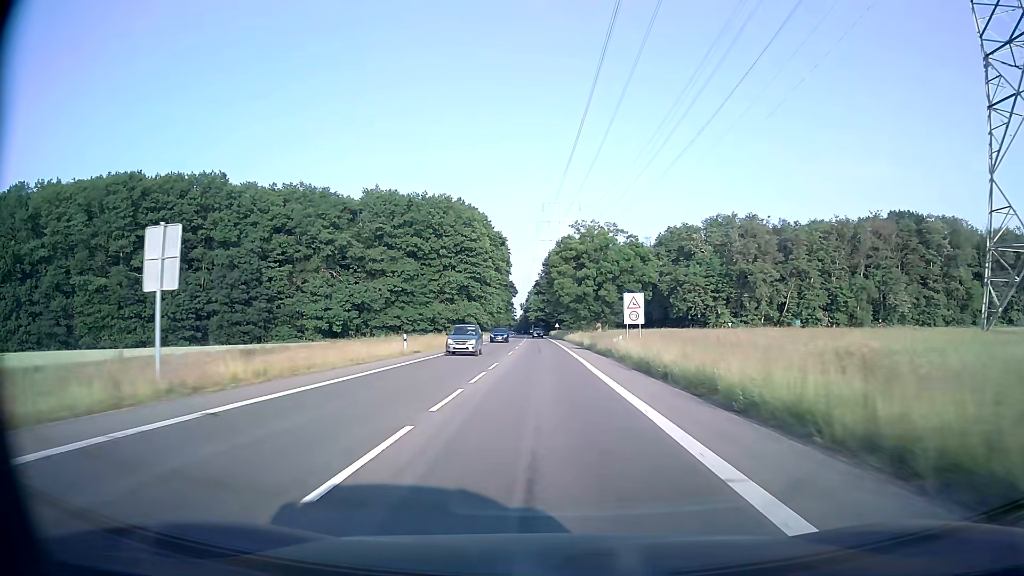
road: secondary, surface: asphalt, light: Day
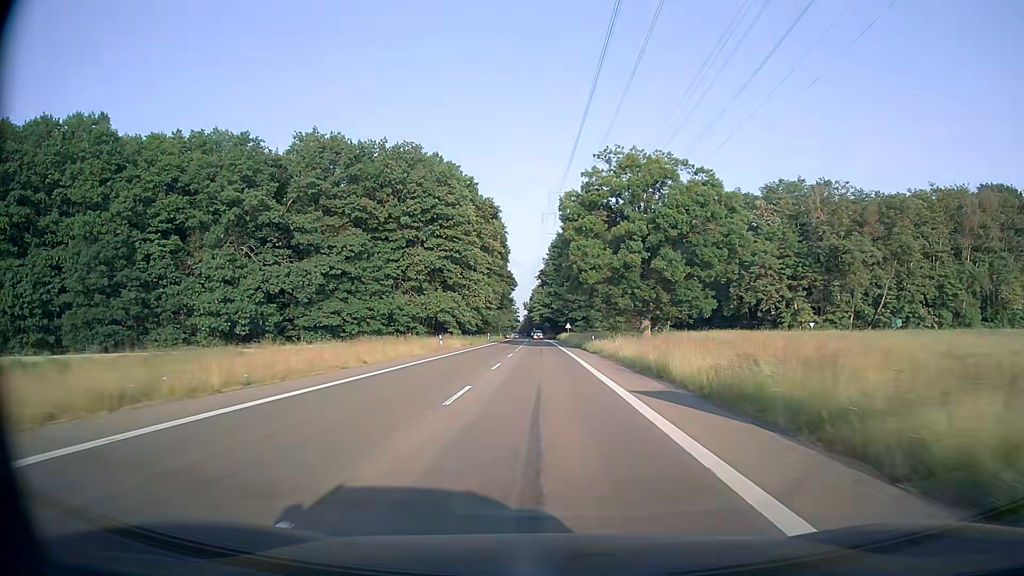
(-0.2, +36.0) m; -1°
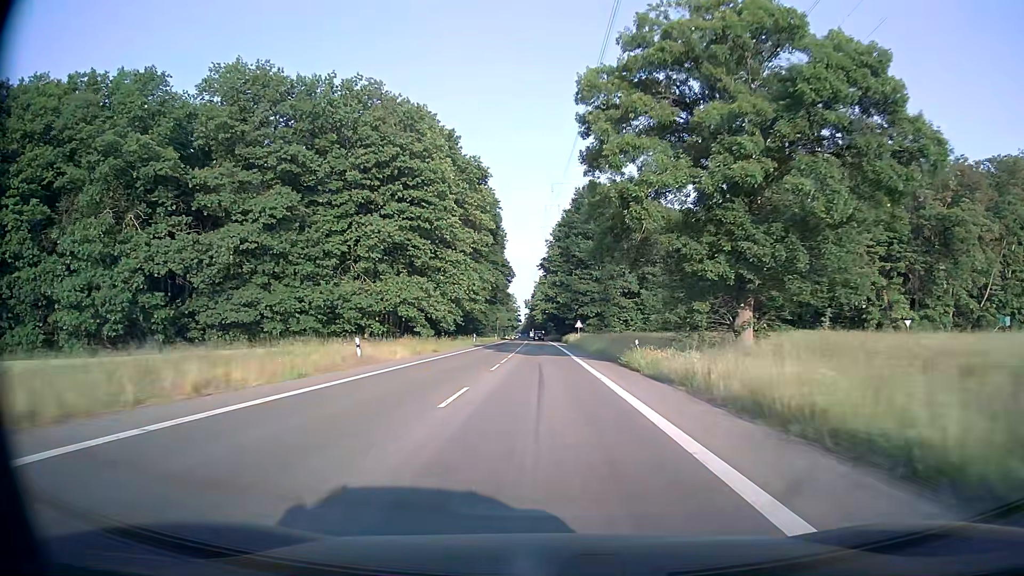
(-0.1, +24.0) m; 0°
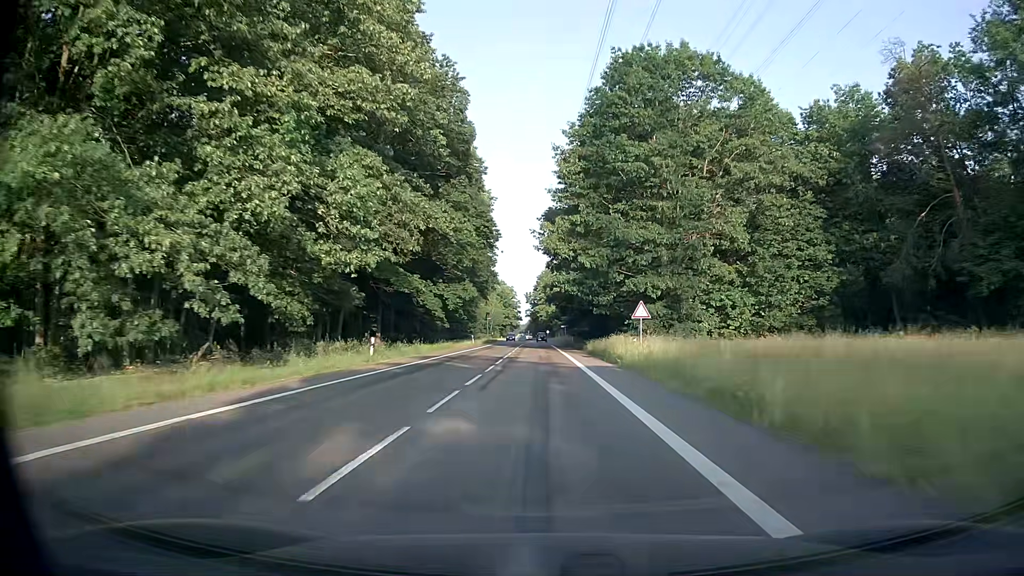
(-0.2, +47.9) m; 0°
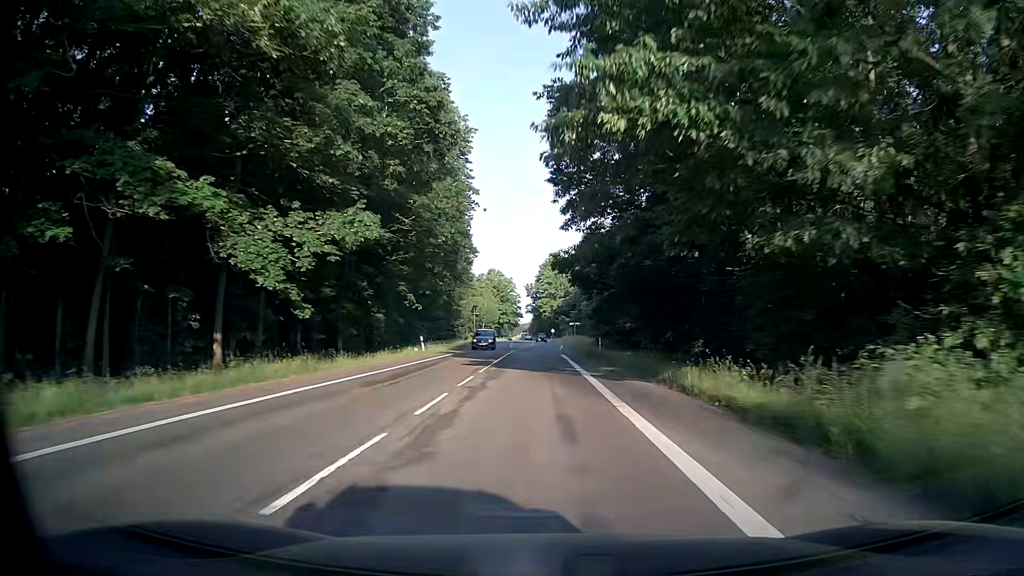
(-0.1, +35.9) m; 0°
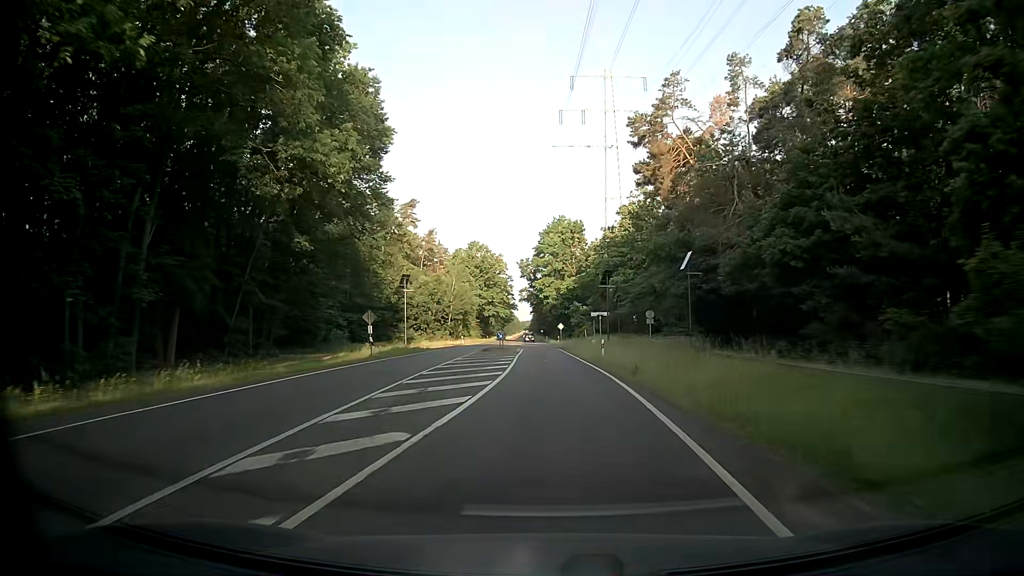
(-0.3, +59.9) m; -1°
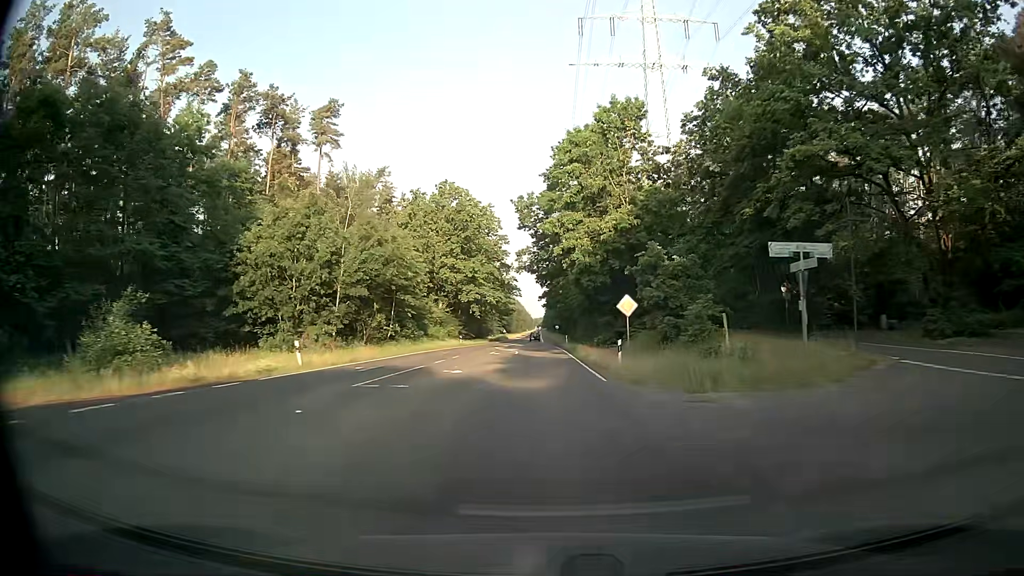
(-0.3, +60.2) m; -1°
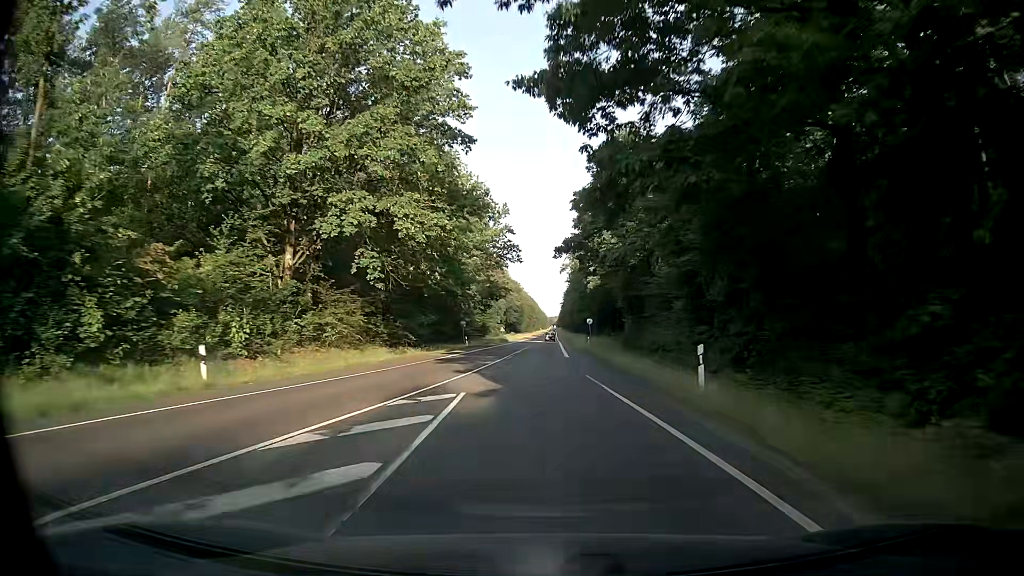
(-0.8, +60.7) m; -1°
(0, +10) (0, +20) (0, +30) (0, +40) (0, +50) (0, +60) (0, +70) (0, +80) (0, +90) (0, +100) m
